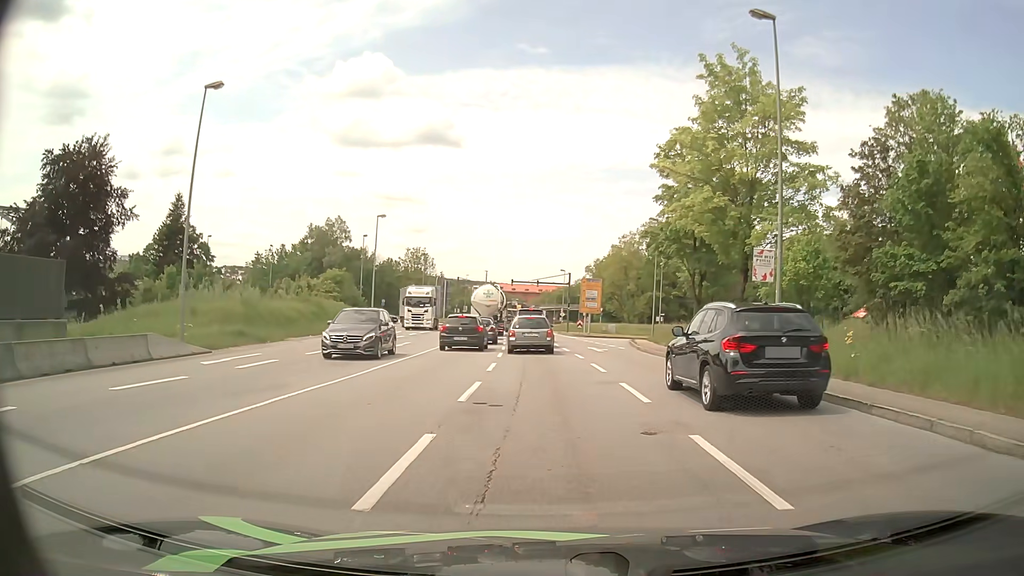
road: primary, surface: asphalt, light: Day
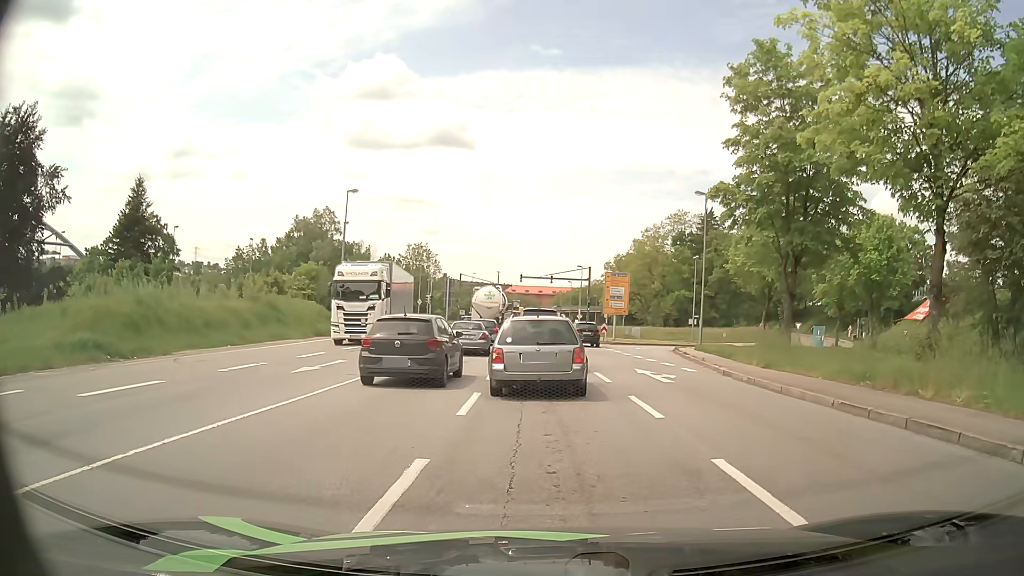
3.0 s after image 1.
(-0.1, +12.7) m; -2°
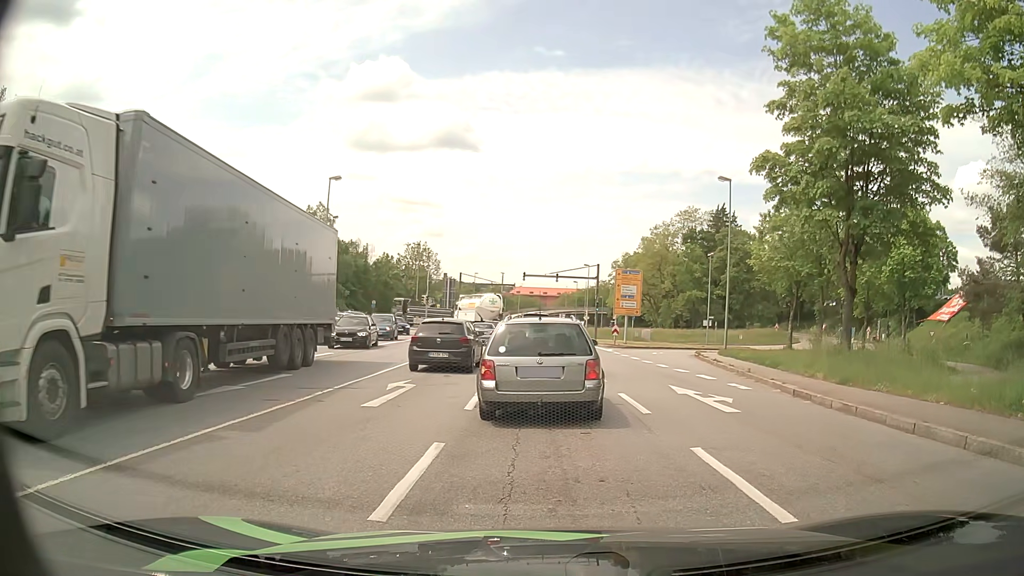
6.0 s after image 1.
(+0.1, +5.0) m; 0°
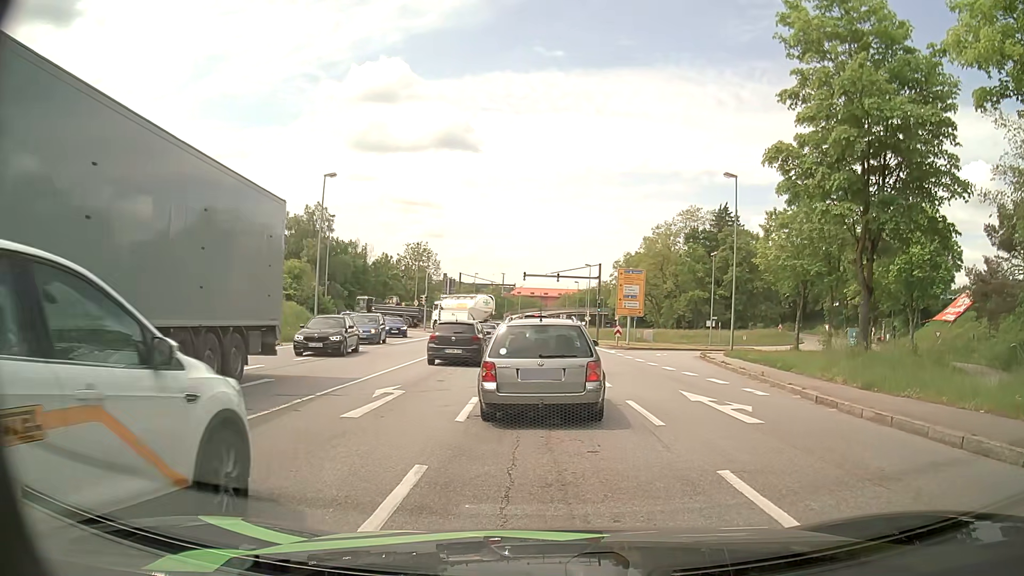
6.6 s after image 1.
(0.0, +1.2) m; +1°
